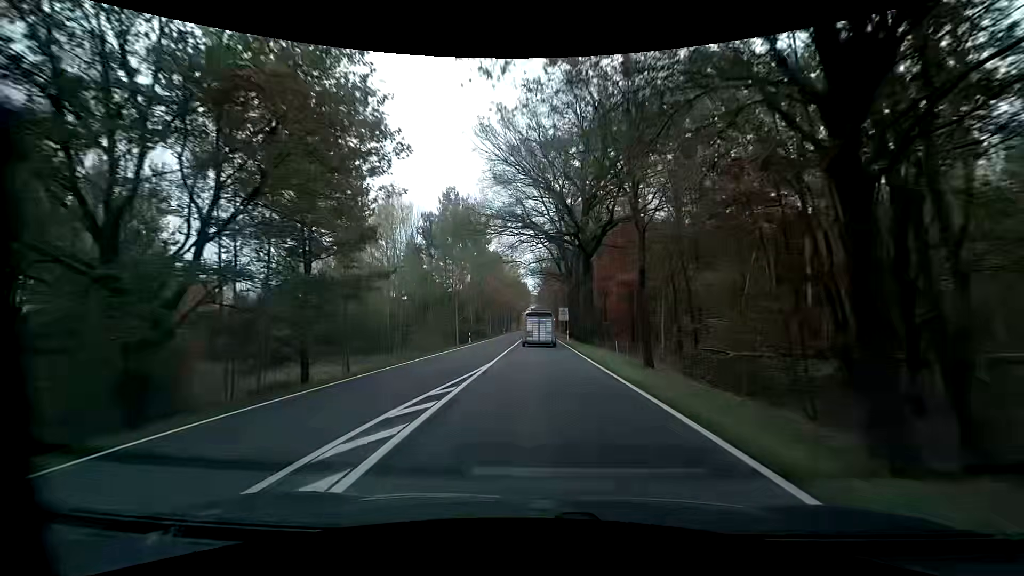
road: primary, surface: asphalt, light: Day
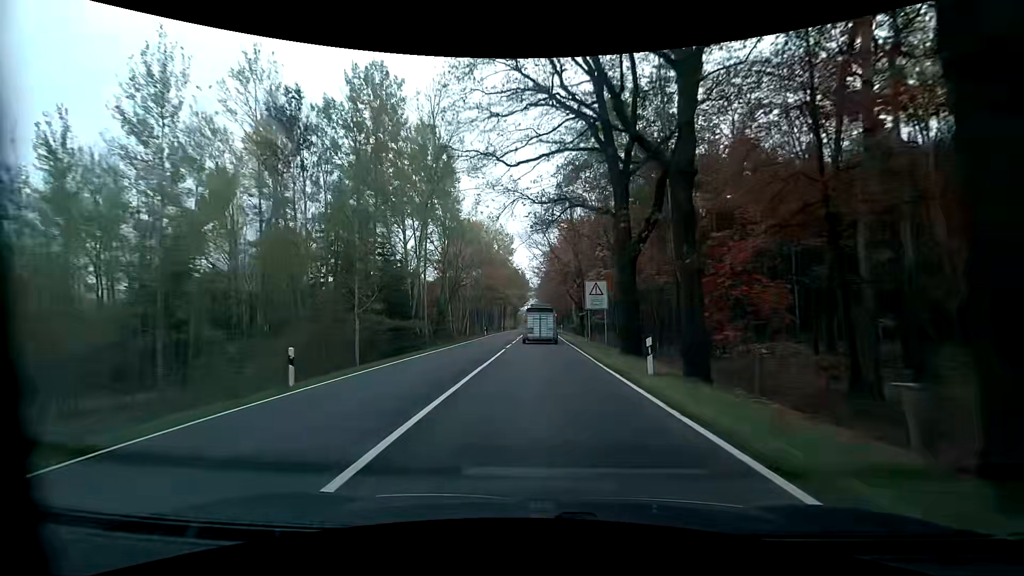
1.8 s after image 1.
(+0.1, +35.2) m; 0°
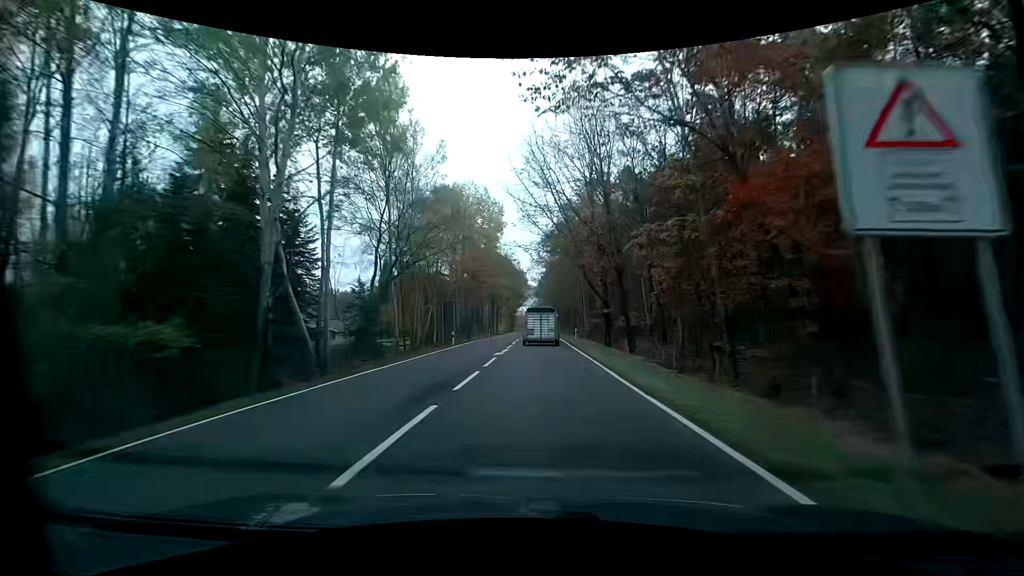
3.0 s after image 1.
(+0.2, +23.7) m; 0°
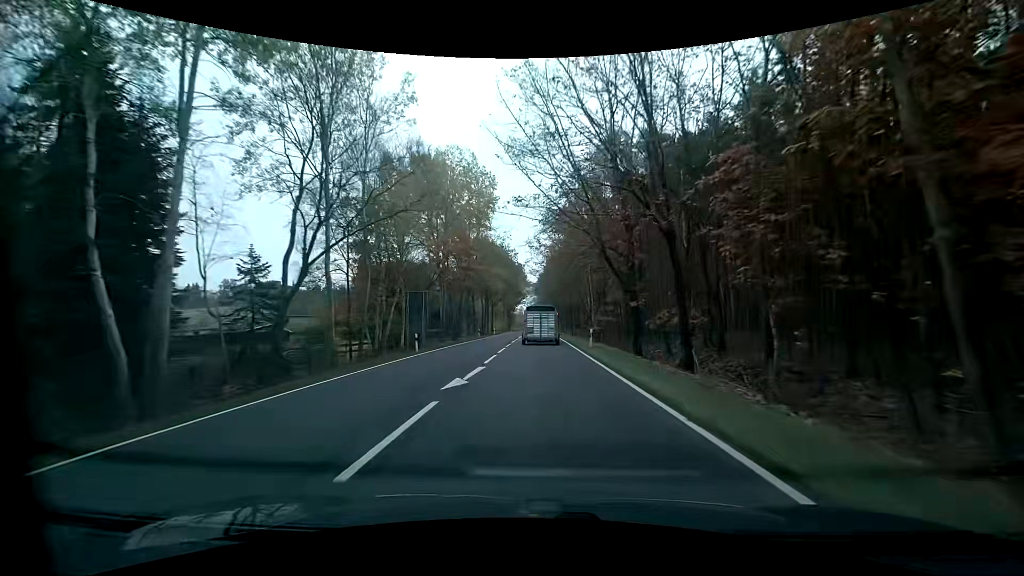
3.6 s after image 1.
(+0.1, +11.8) m; 0°
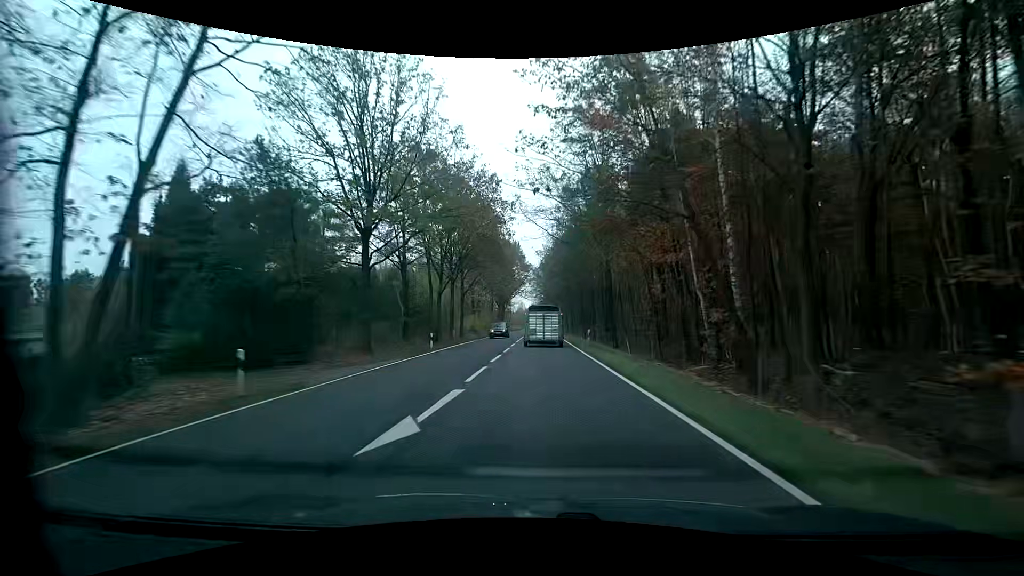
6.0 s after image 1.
(+0.3, +46.8) m; 0°
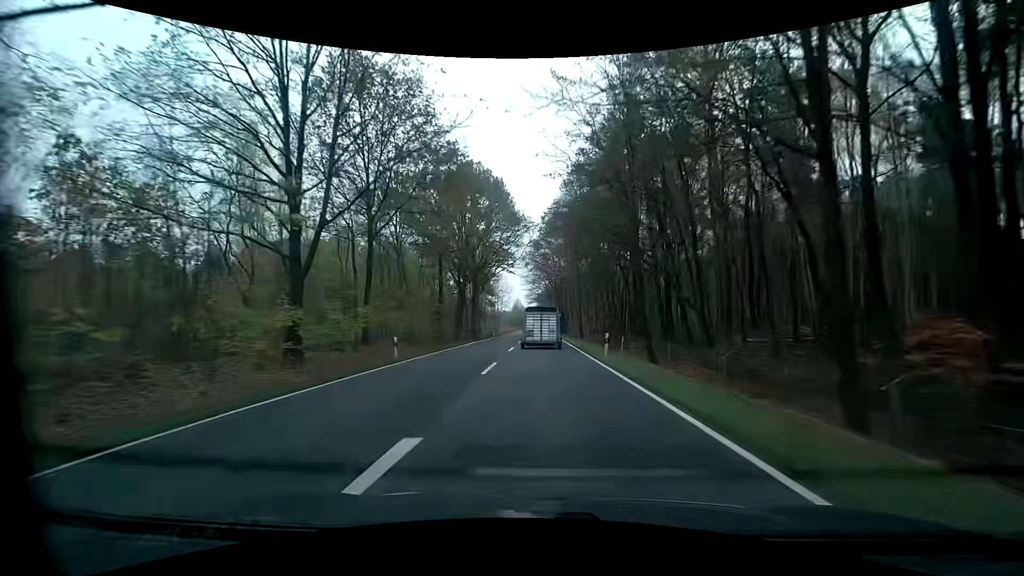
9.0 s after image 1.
(+0.1, +58.0) m; 0°
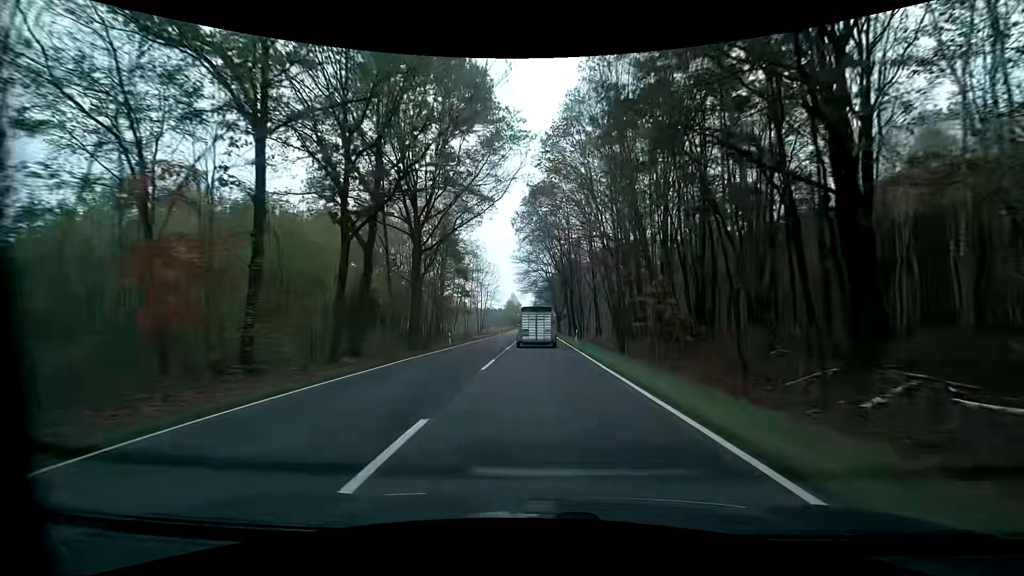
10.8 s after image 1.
(-0.1, +34.6) m; 0°
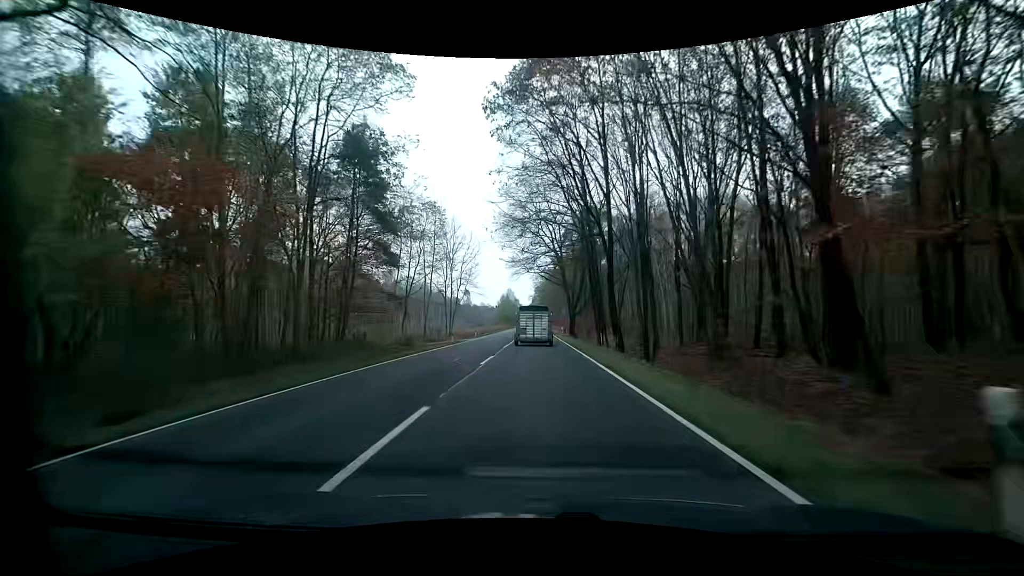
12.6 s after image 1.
(-0.1, +35.1) m; 0°
(0, +10) (0, +20) (0, +30) (0, +40) (0, +50) (0, +60) (0, +70) (0, +80) (0, +90) (0, +100) m
